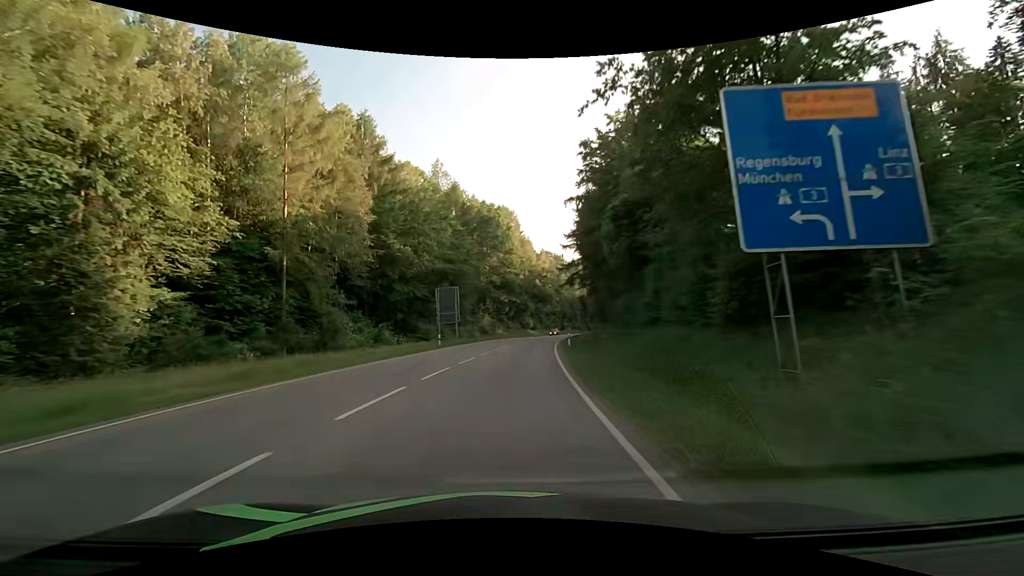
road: secondary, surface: asphalt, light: Day
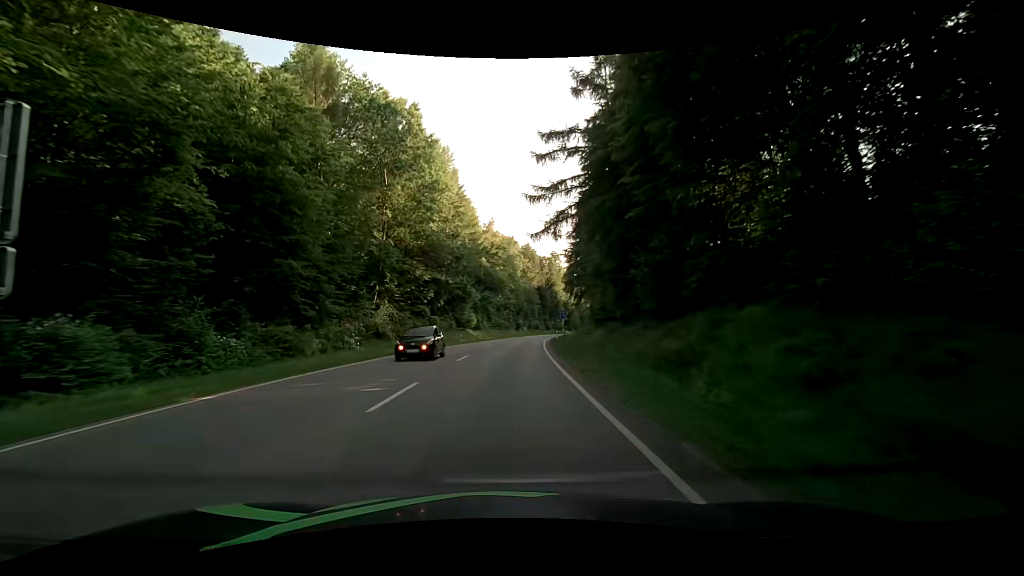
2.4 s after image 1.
(+2.6, +41.7) m; +7°
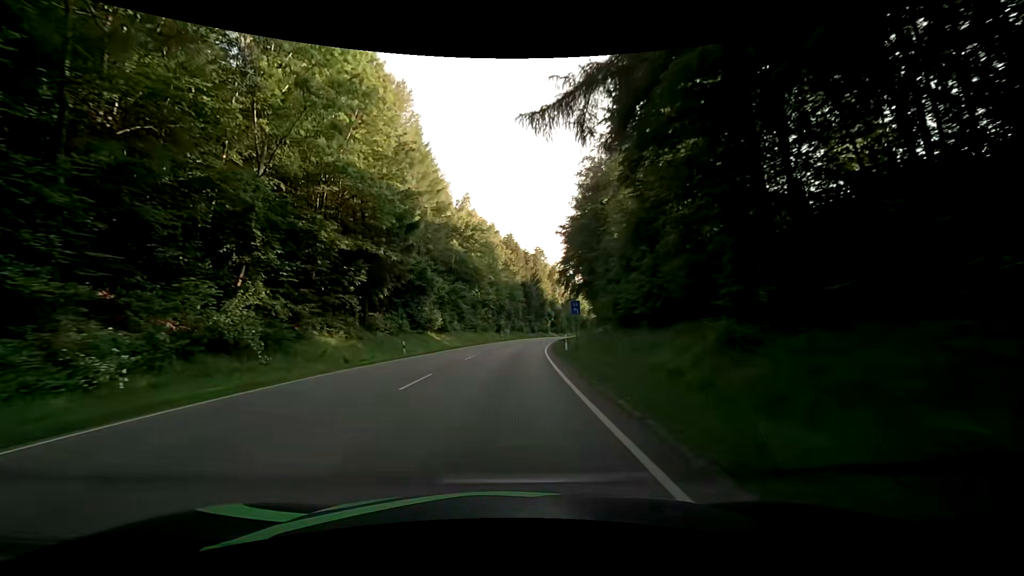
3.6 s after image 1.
(+0.2, +21.0) m; +1°
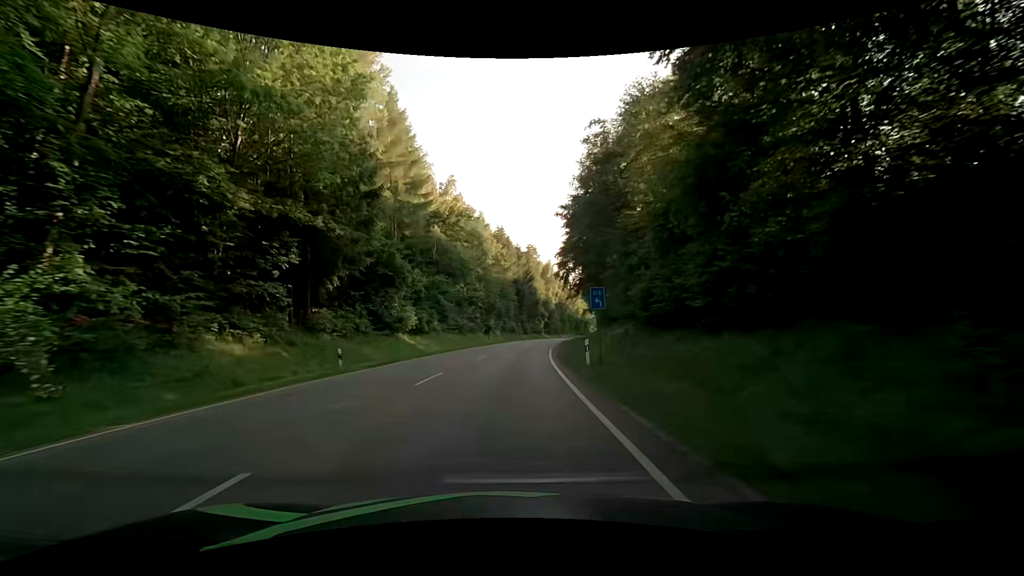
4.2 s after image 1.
(+0.2, +10.5) m; +1°
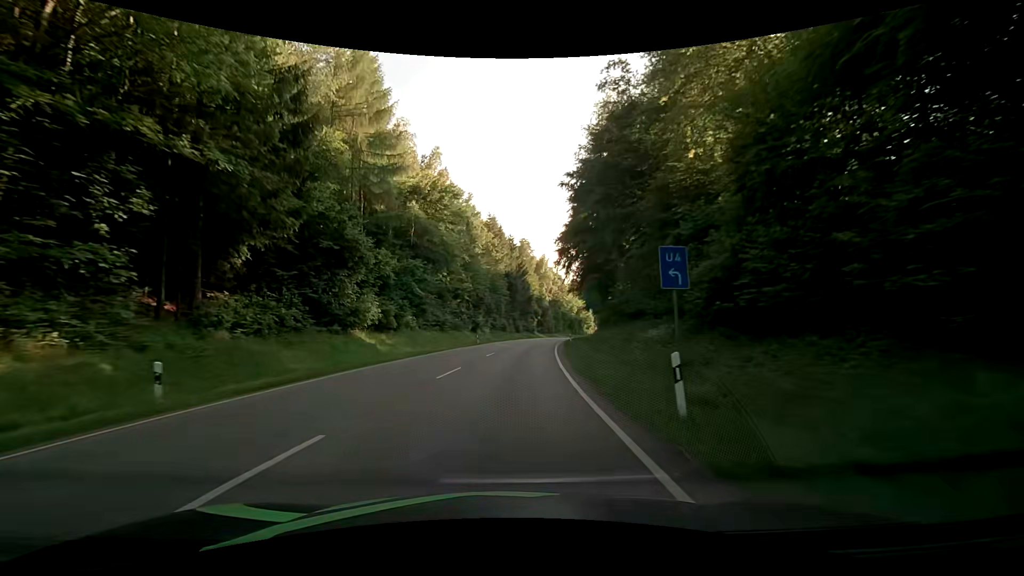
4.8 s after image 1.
(+0.1, +10.4) m; +1°
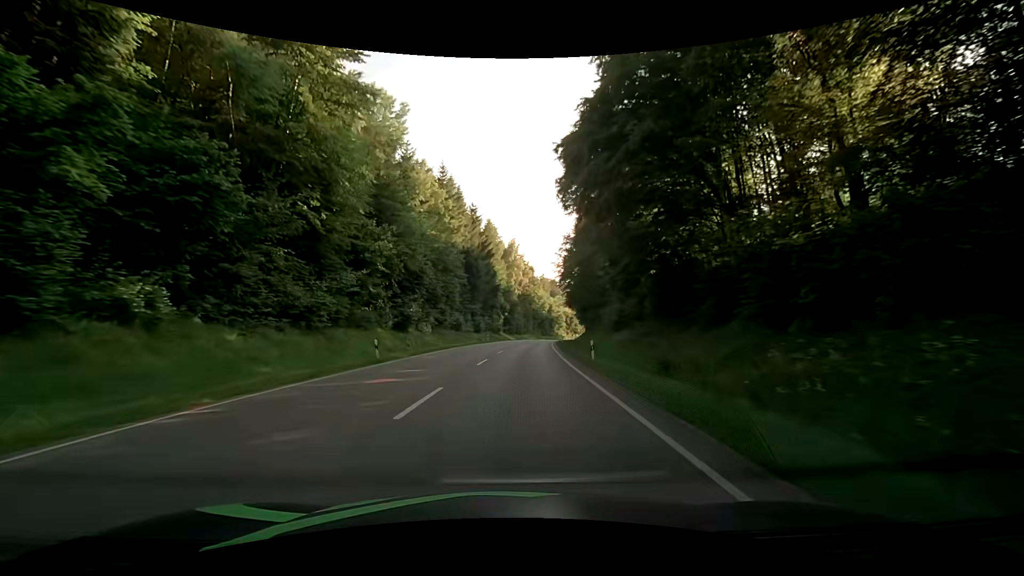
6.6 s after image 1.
(+0.9, +31.1) m; +4°
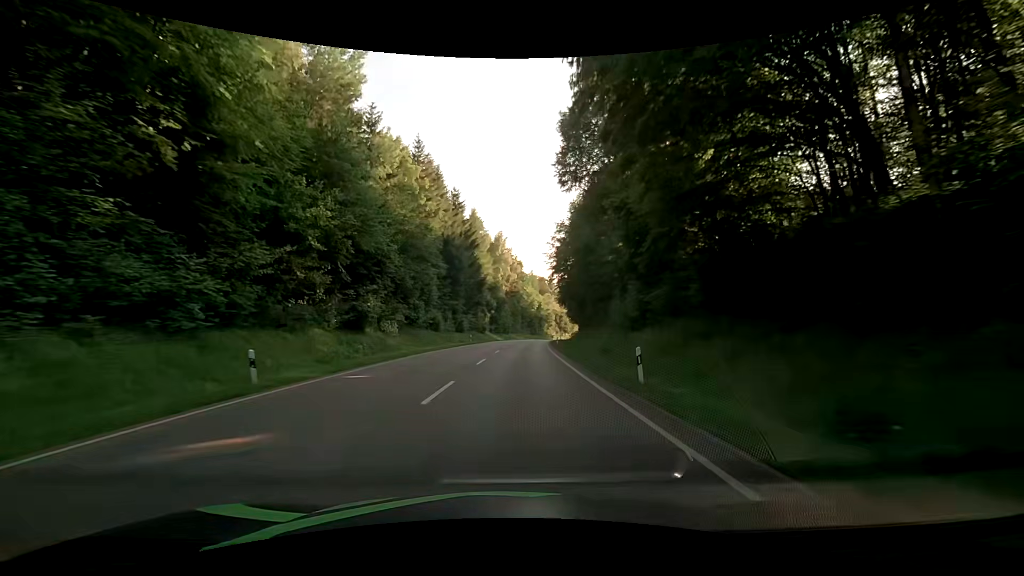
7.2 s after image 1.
(0.0, +10.4) m; +1°
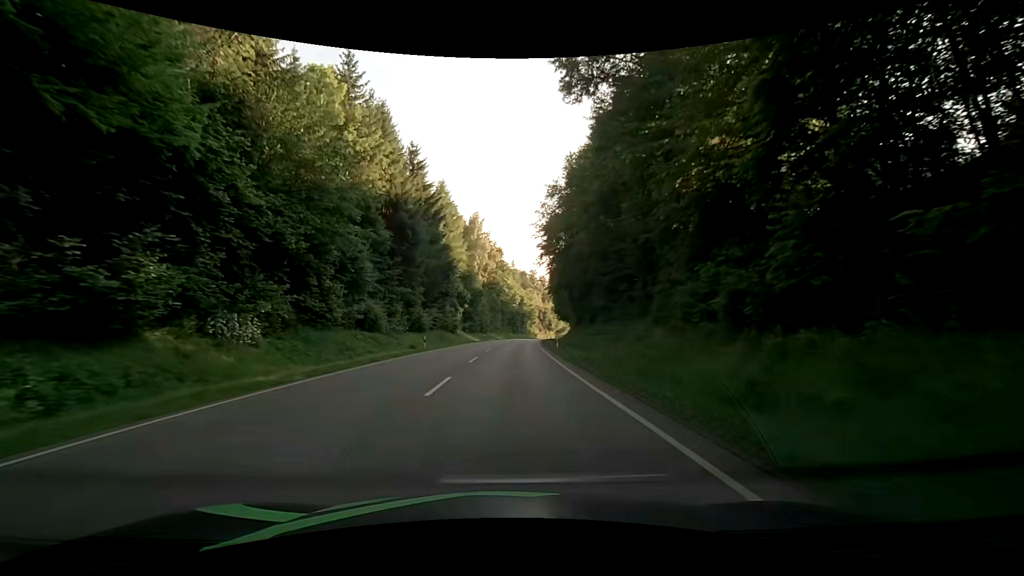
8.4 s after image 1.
(+0.5, +20.9) m; +3°
(0, +10) (0, +20) (0, +30) (0, +40) (+1, +50) (+1, +60) (+1, +70) (+2, +80) (+3, +90) (+4, +100) m
